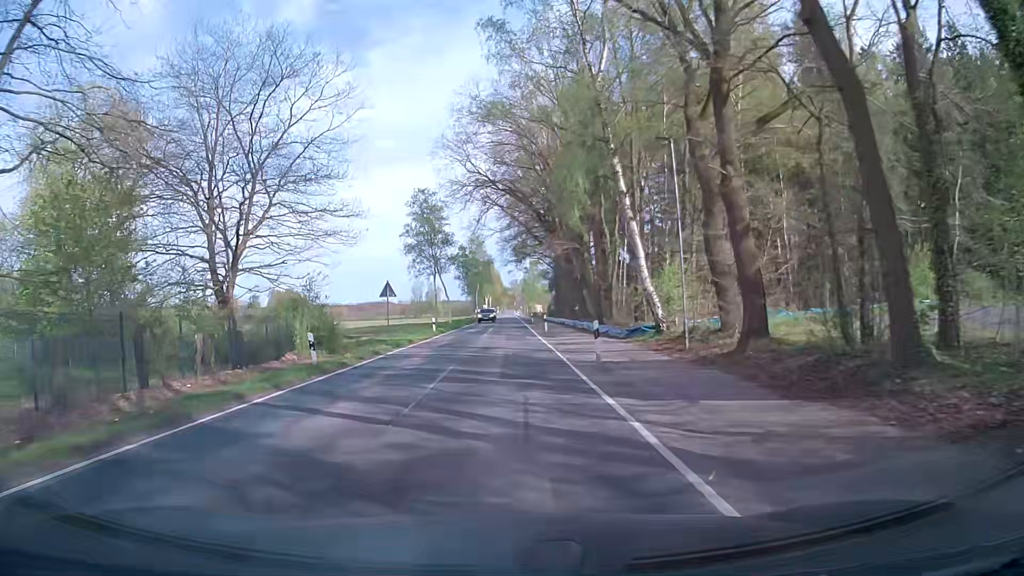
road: secondary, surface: asphalt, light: Day
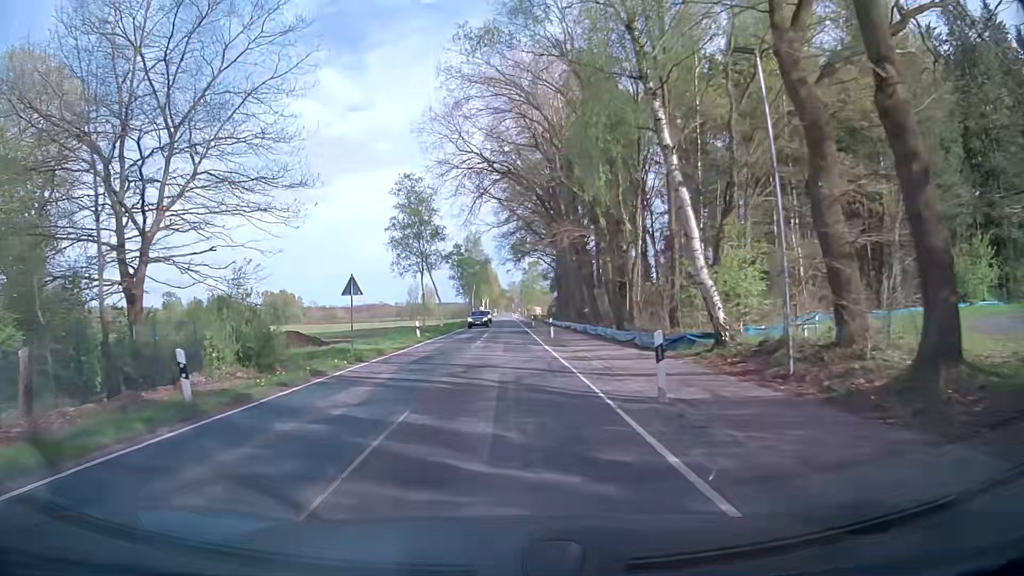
(0.0, +7.3) m; +1°
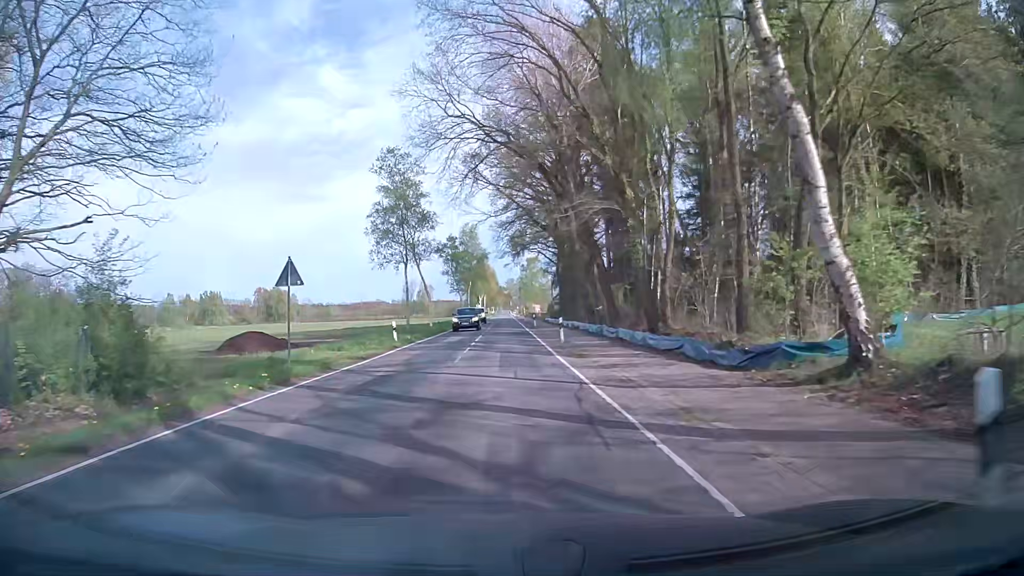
(0.0, +7.3) m; 0°
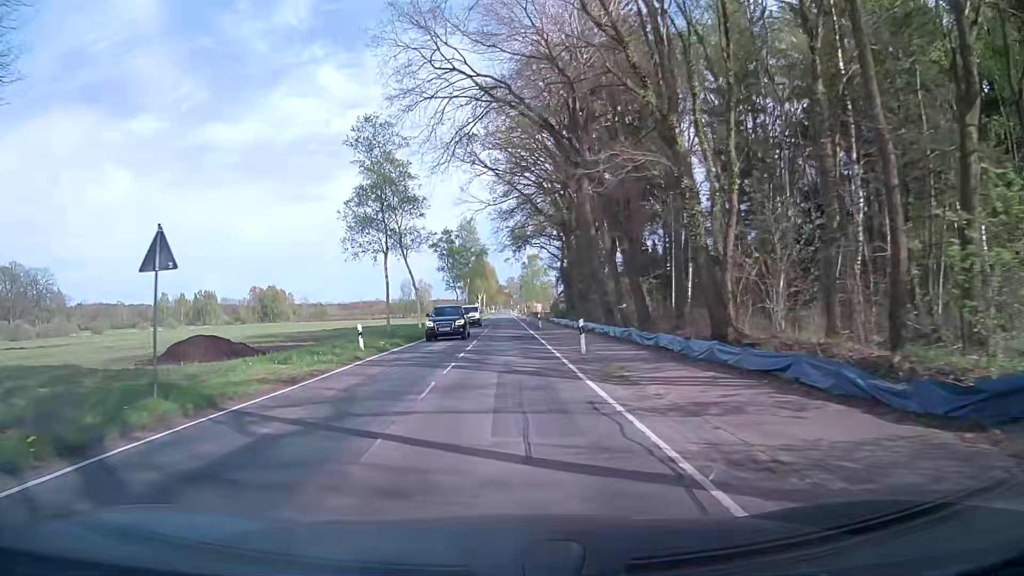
(0.0, +7.4) m; +1°
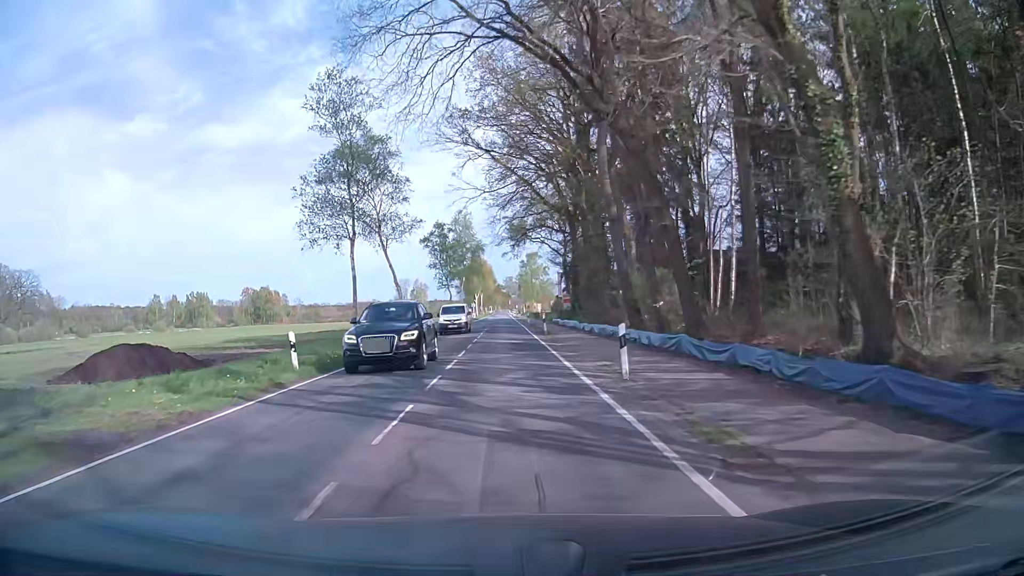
(-0.1, +7.4) m; 0°
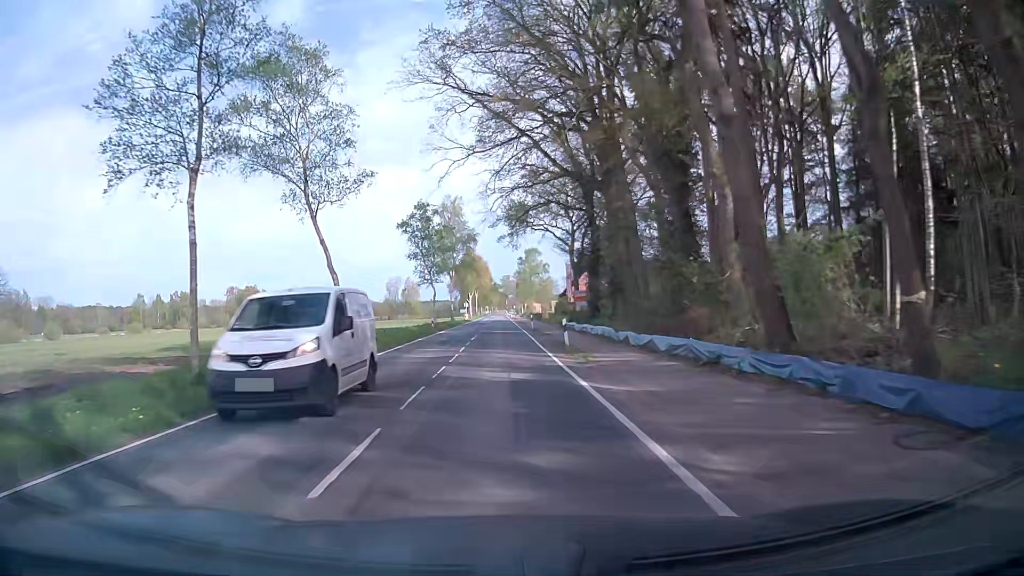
(0.0, +15.0) m; -1°
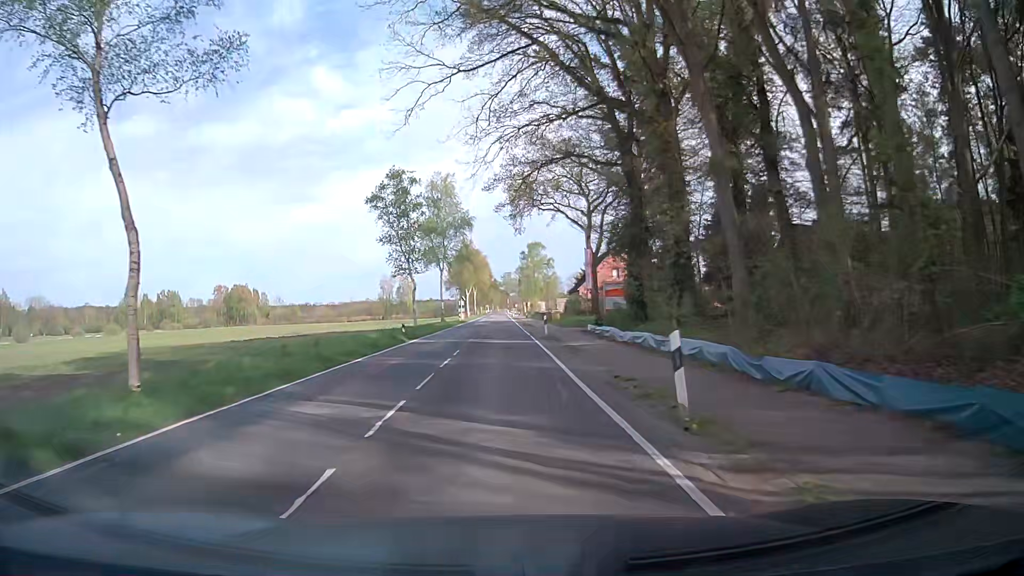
(+0.1, +15.1) m; 0°
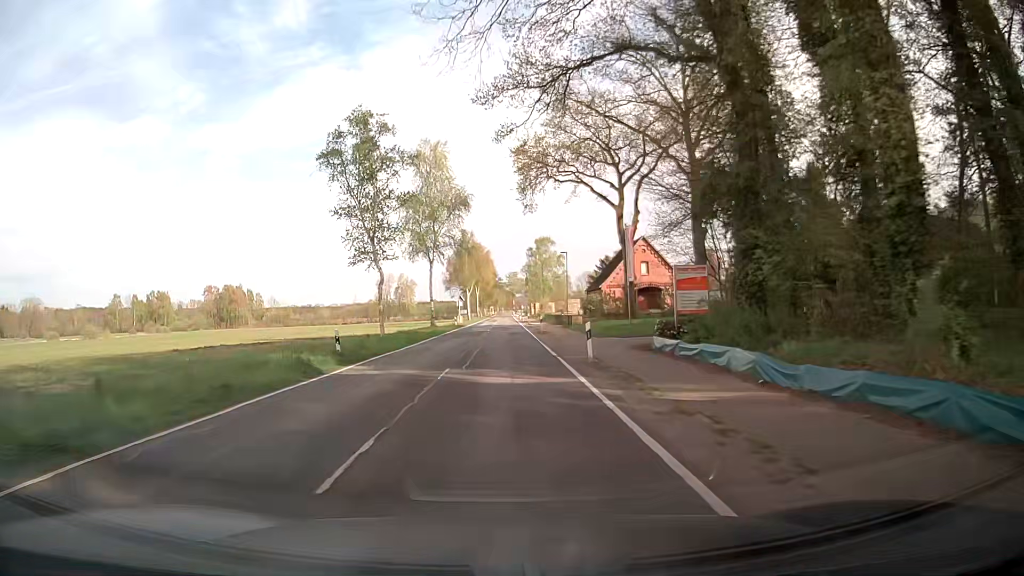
(+0.1, +15.3) m; 0°
(0, +10) (0, +20) (0, +30) (0, +40) (0, +50) (0, +60) (0, +70) (0, +80) (0, +90) (0, +100) m
